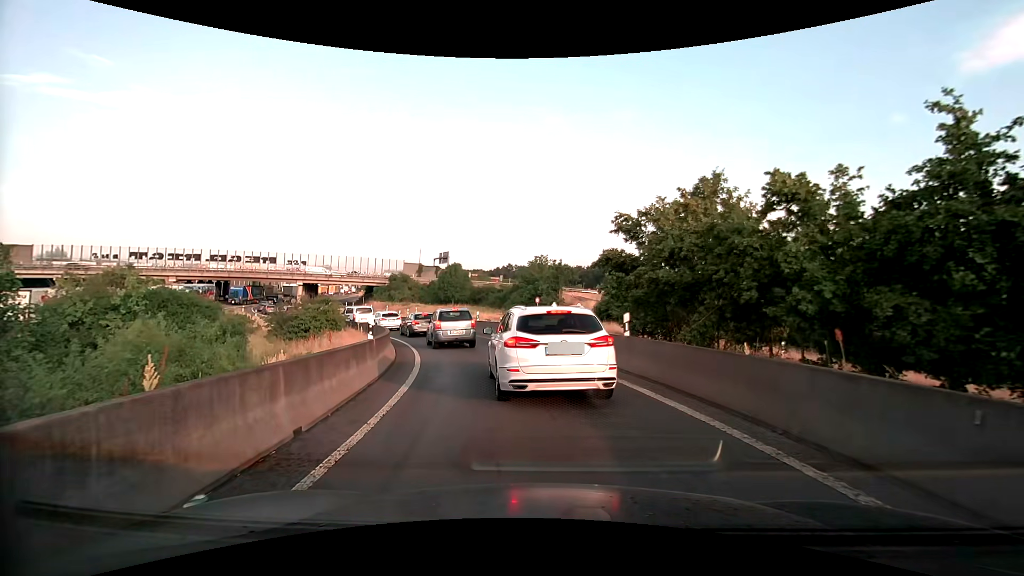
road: motorway_link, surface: asphalt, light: Day
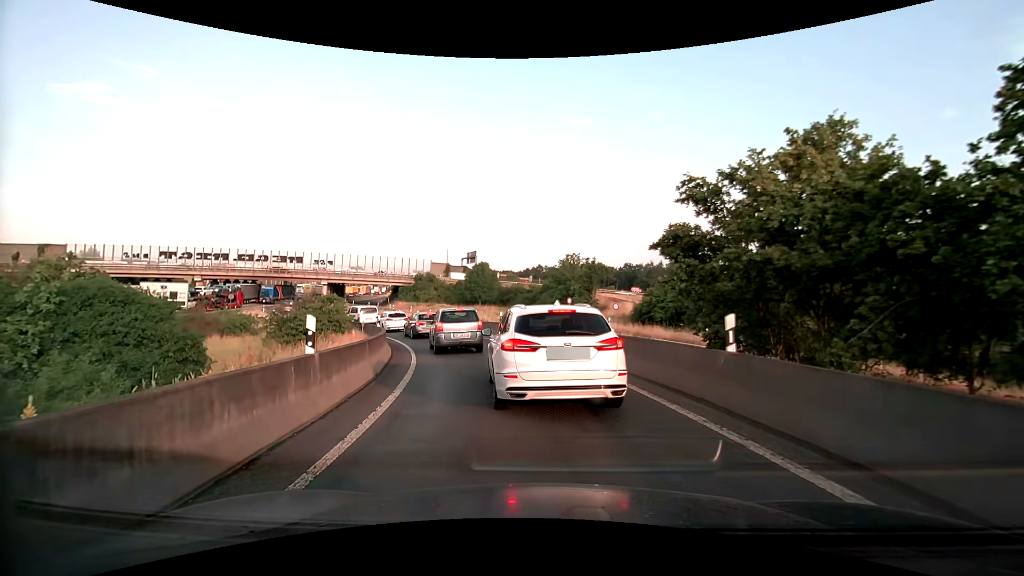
(-0.1, +4.7) m; -3°
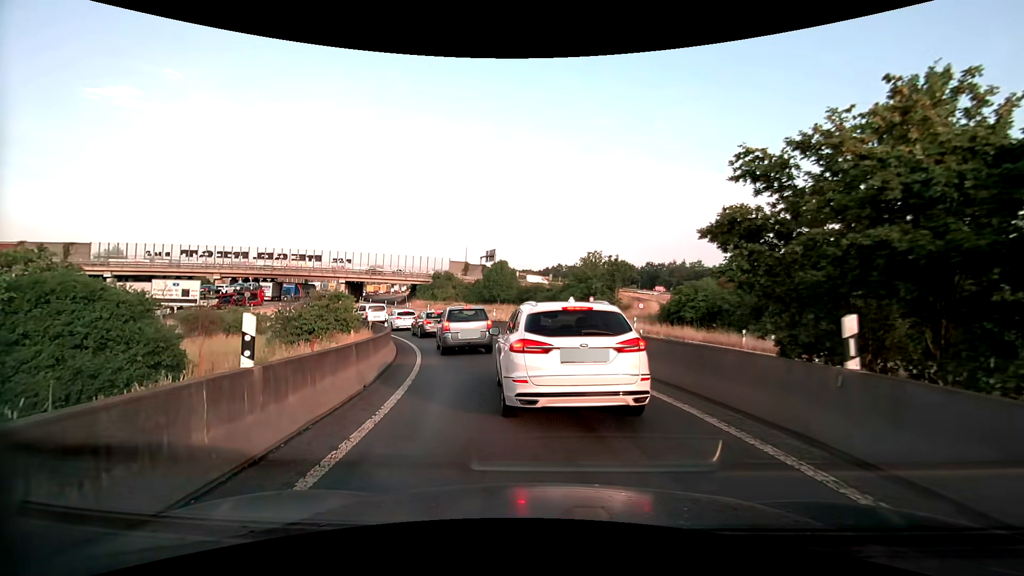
(0.0, +2.2) m; -2°
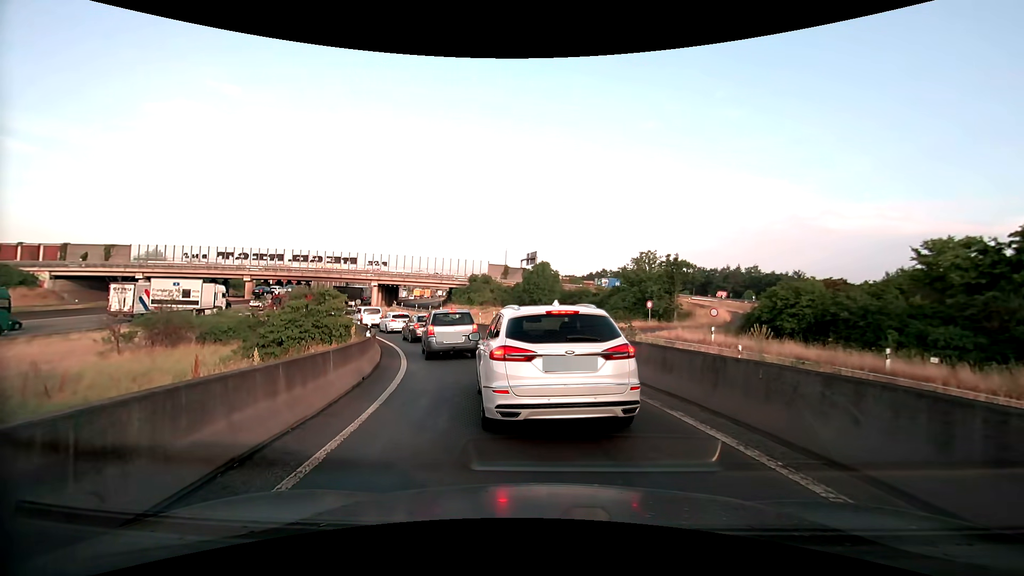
(-0.3, +7.8) m; -5°
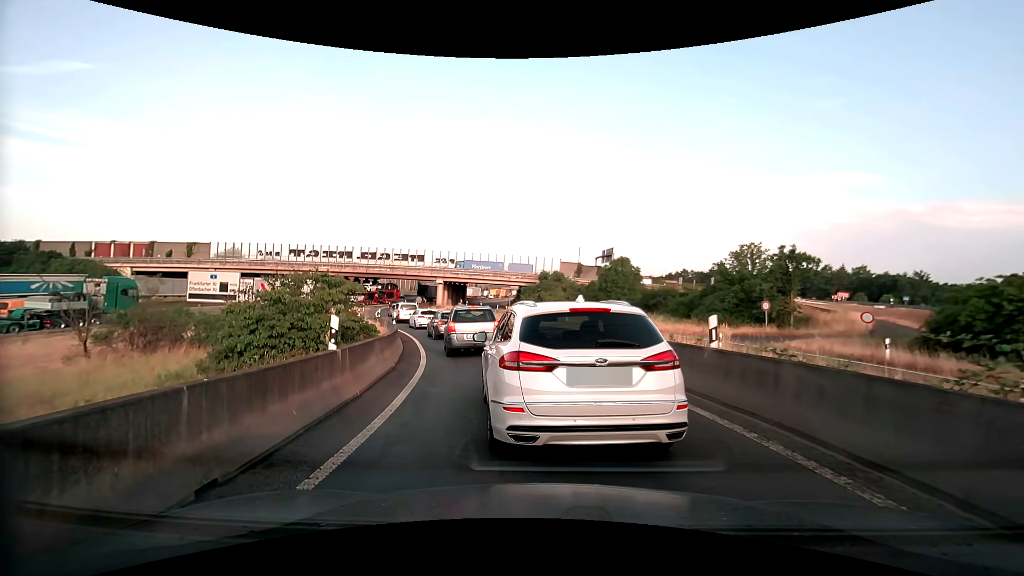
(-0.5, +7.6) m; -7°
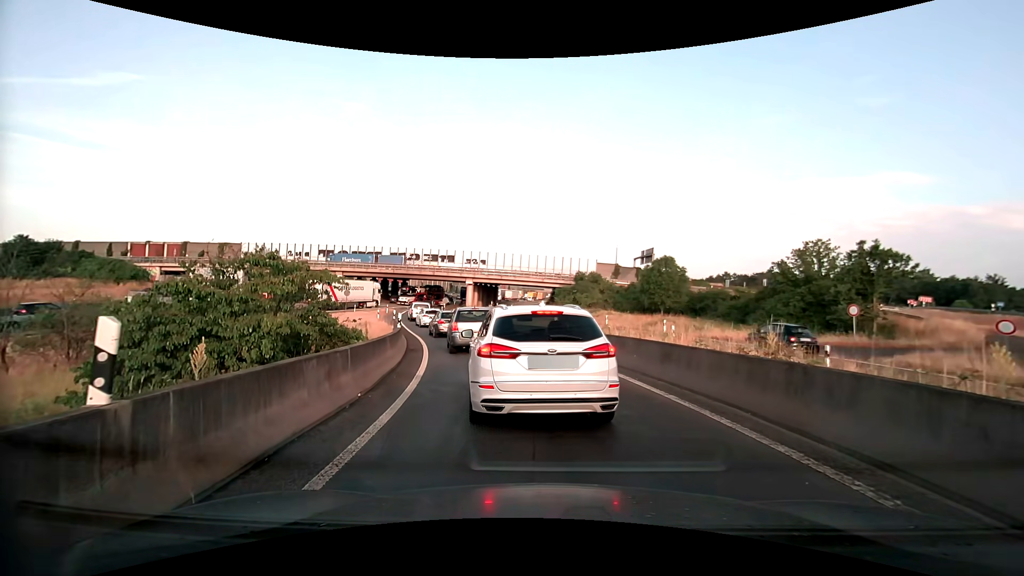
(-0.3, +5.2) m; -5°
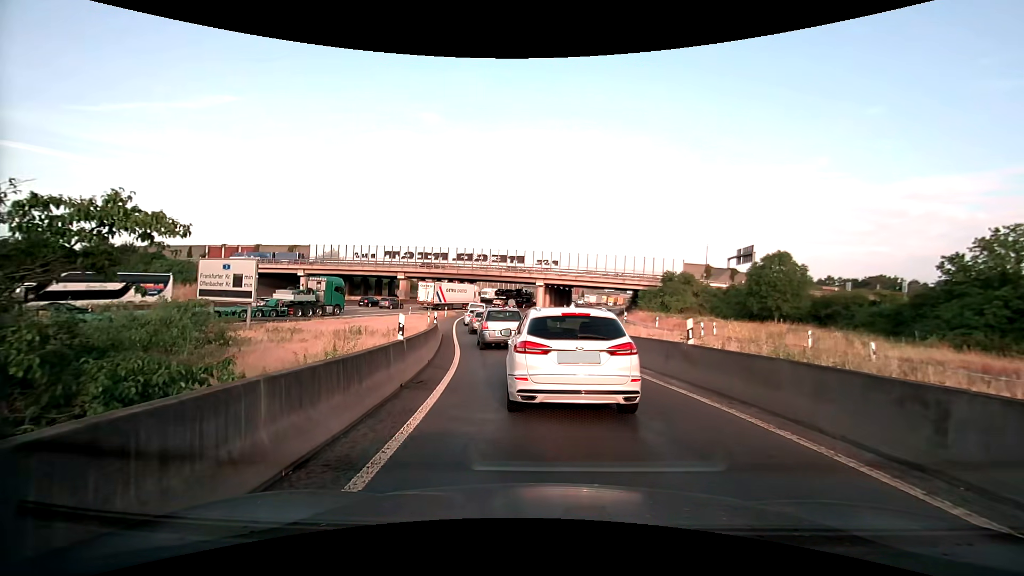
(-0.7, +9.3) m; -8°
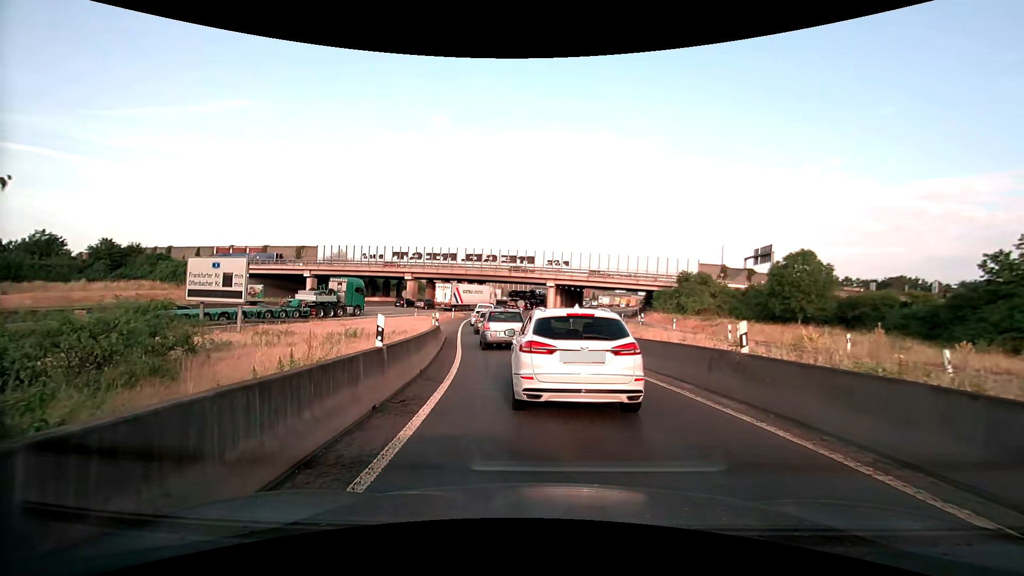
(0.0, +2.2) m; -2°
